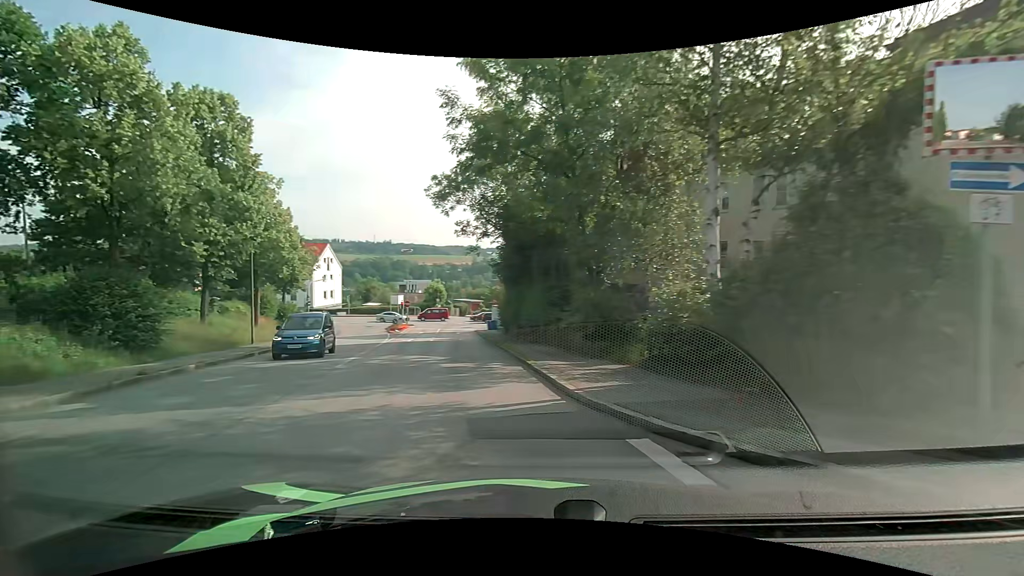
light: Day
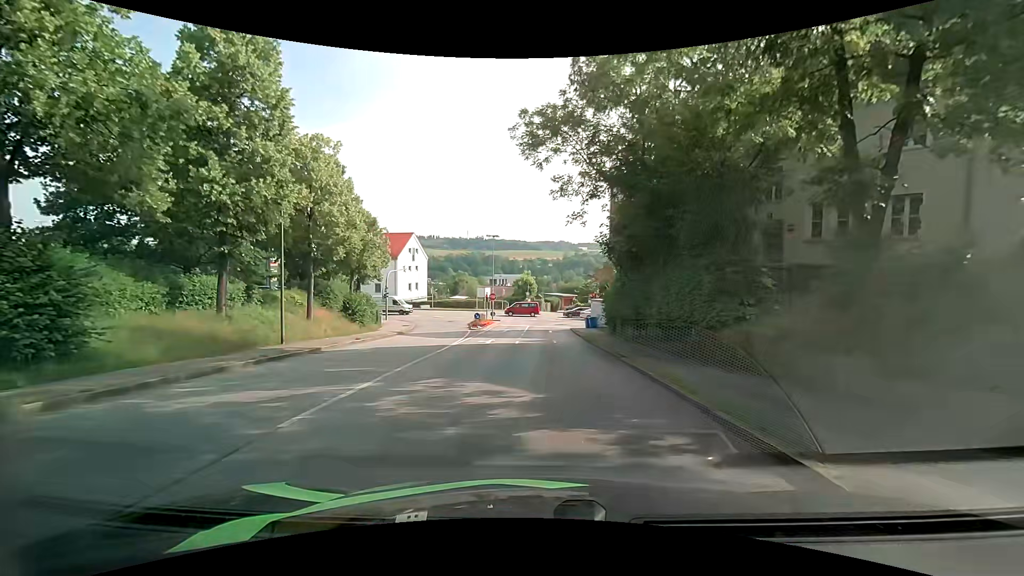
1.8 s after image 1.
(-1.6, +9.0) m; -12°
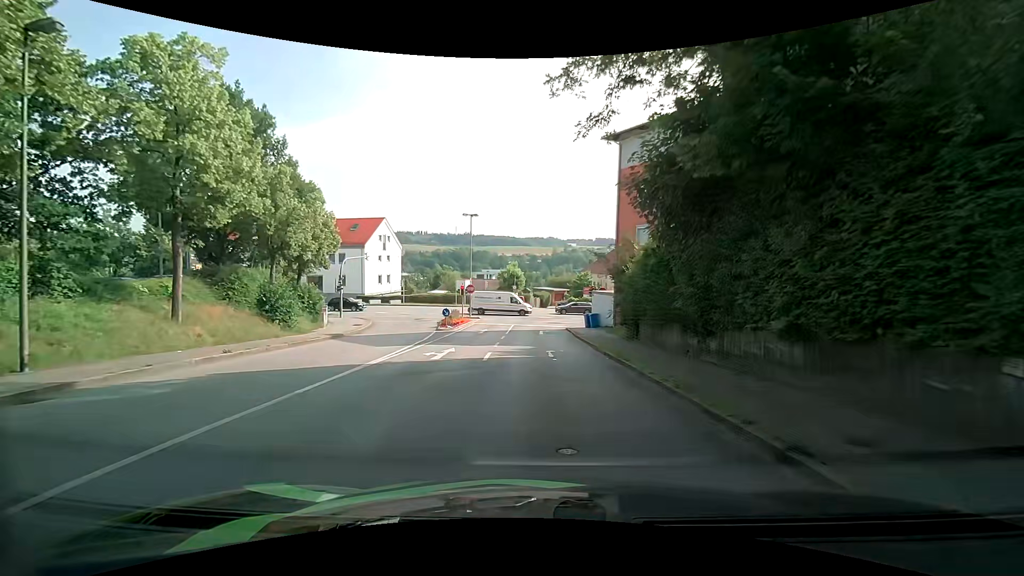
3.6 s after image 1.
(+0.1, +10.6) m; +1°
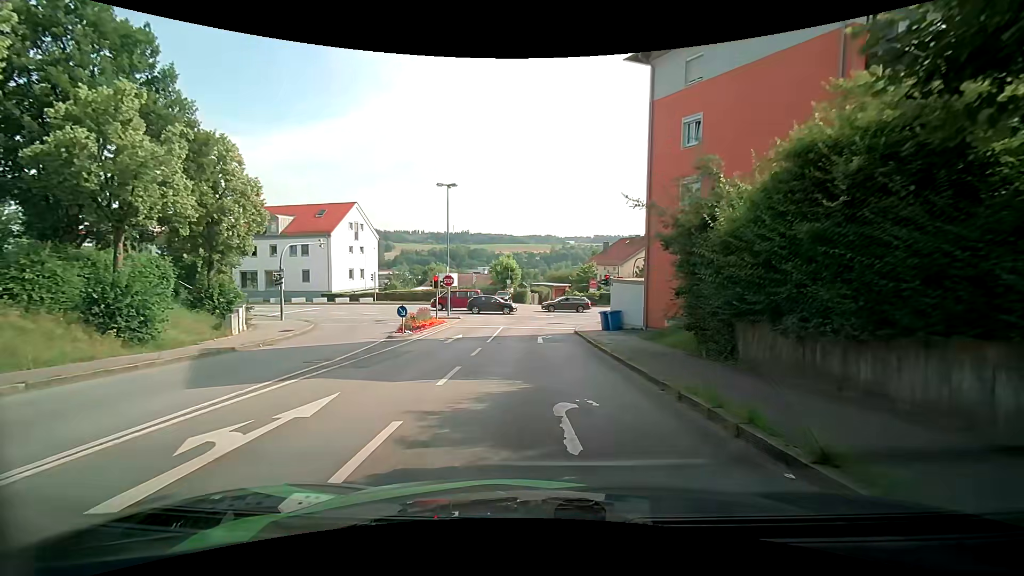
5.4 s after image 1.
(+0.1, +11.1) m; 0°
(0, +10) (0, +20) (0, +30) (+2, +40) (+9, +46) (+19, +49) (+29, +51) (+38, +53) (+48, +56) (+57, +60) m
